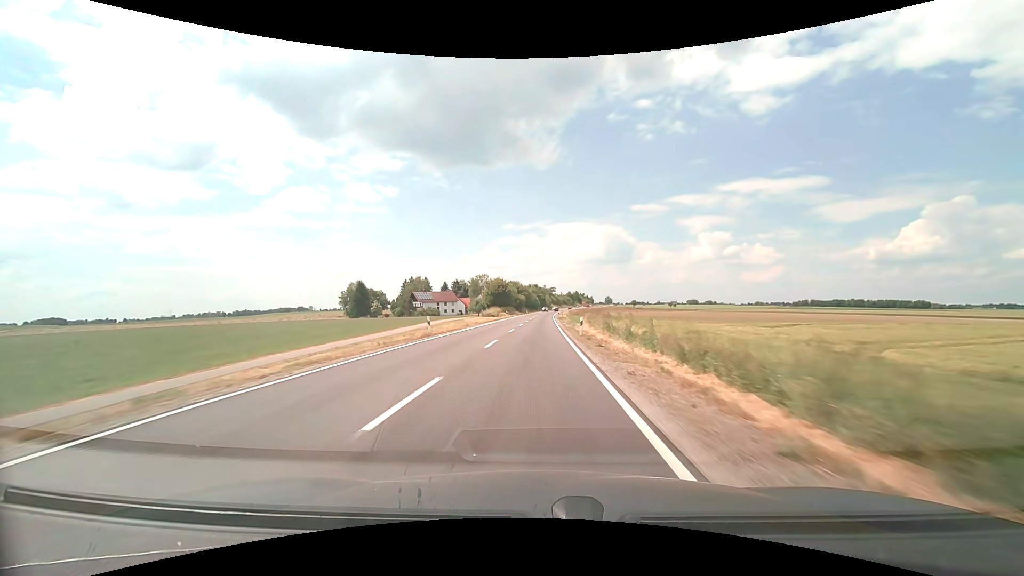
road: secondary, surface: asphalt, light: Day
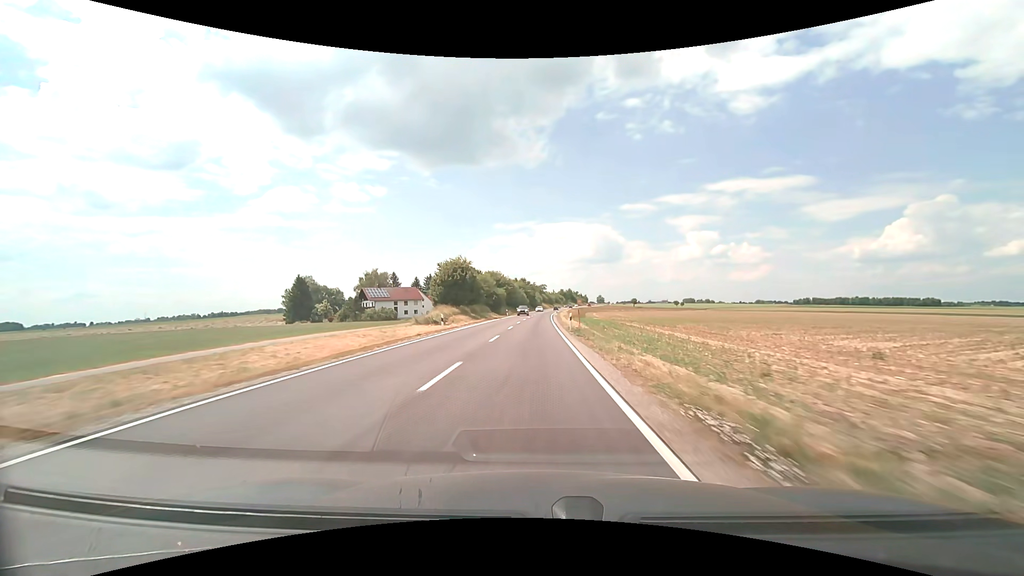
(+0.4, +45.4) m; +1°
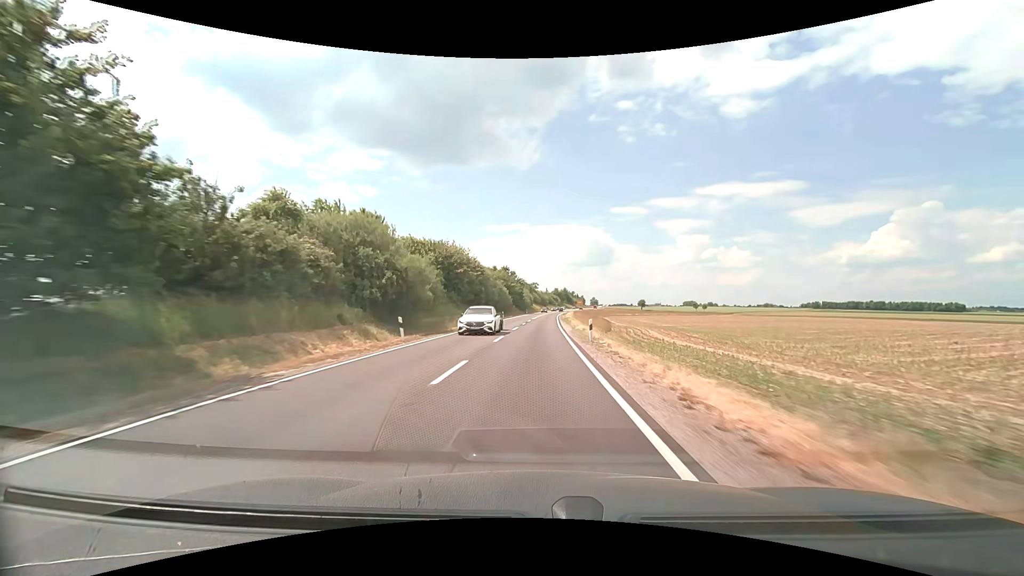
(+0.3, +59.4) m; +1°
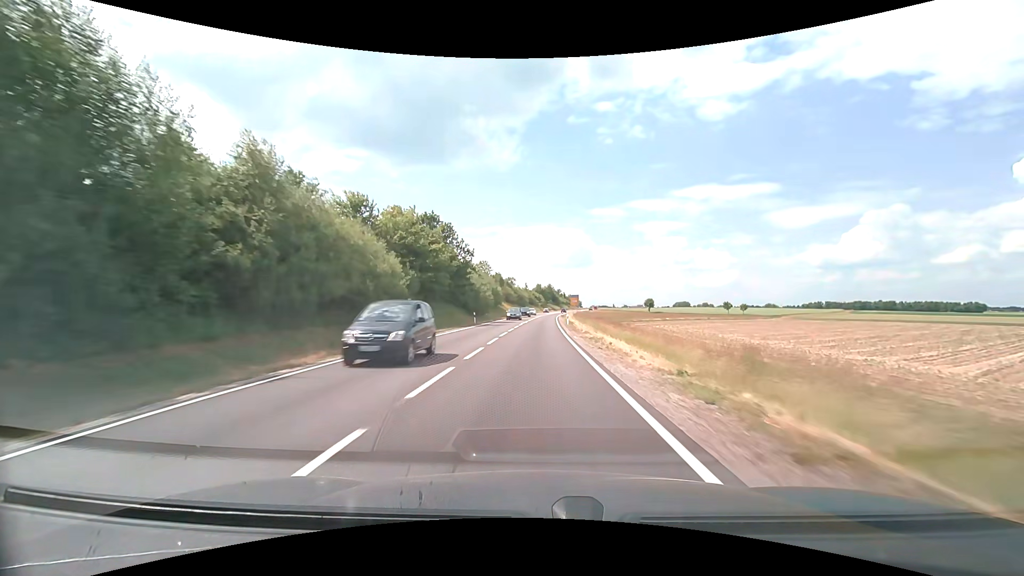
(+1.3, +73.7) m; +2°
(0, +10) (0, +20) (0, +30) (0, +40) (+1, +50) (+1, +60) (+1, +70) (+2, +80) (+2, +90) (+2, +100) m
